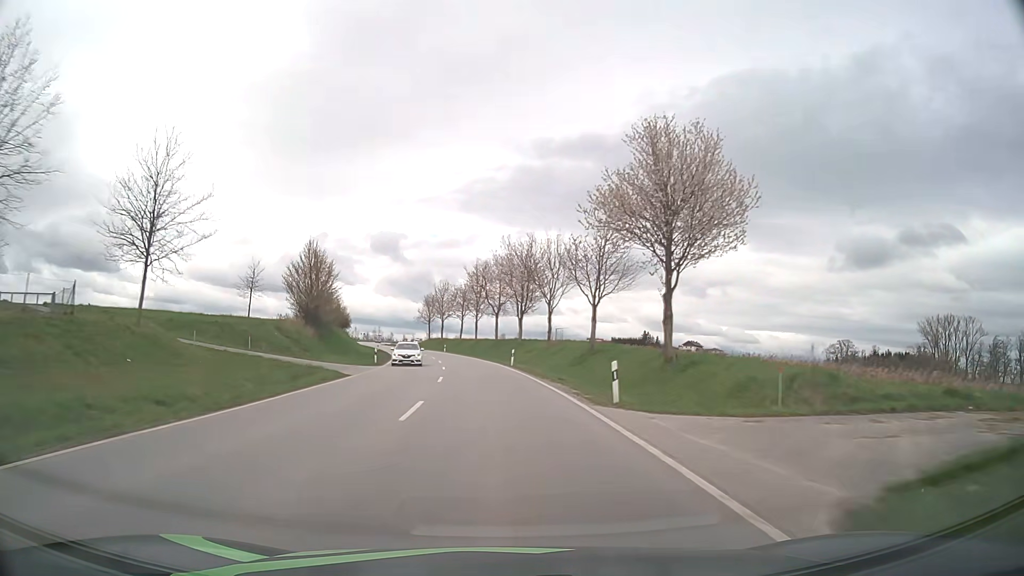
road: secondary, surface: asphalt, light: Day
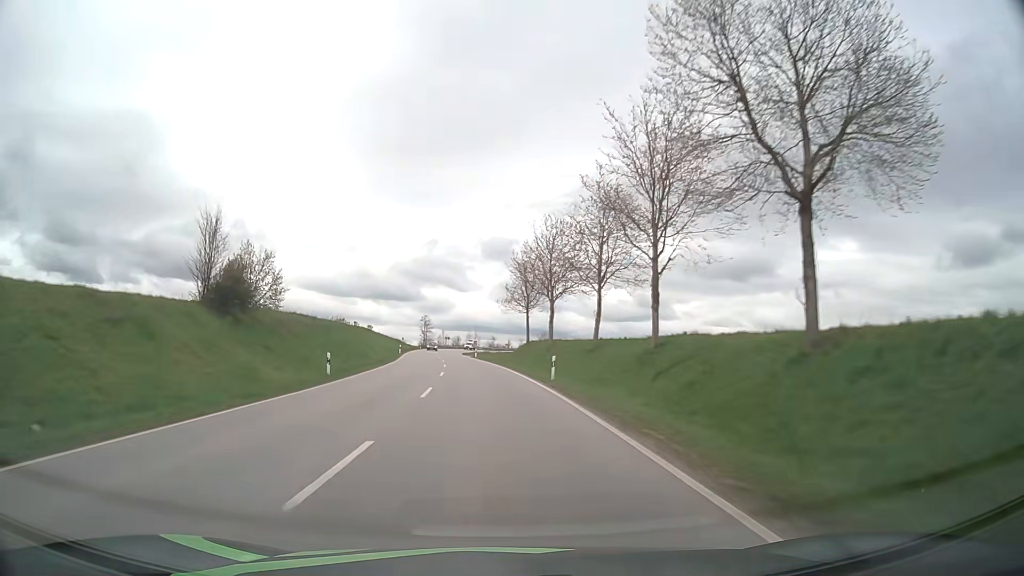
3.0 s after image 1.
(-5.4, +66.8) m; -10°
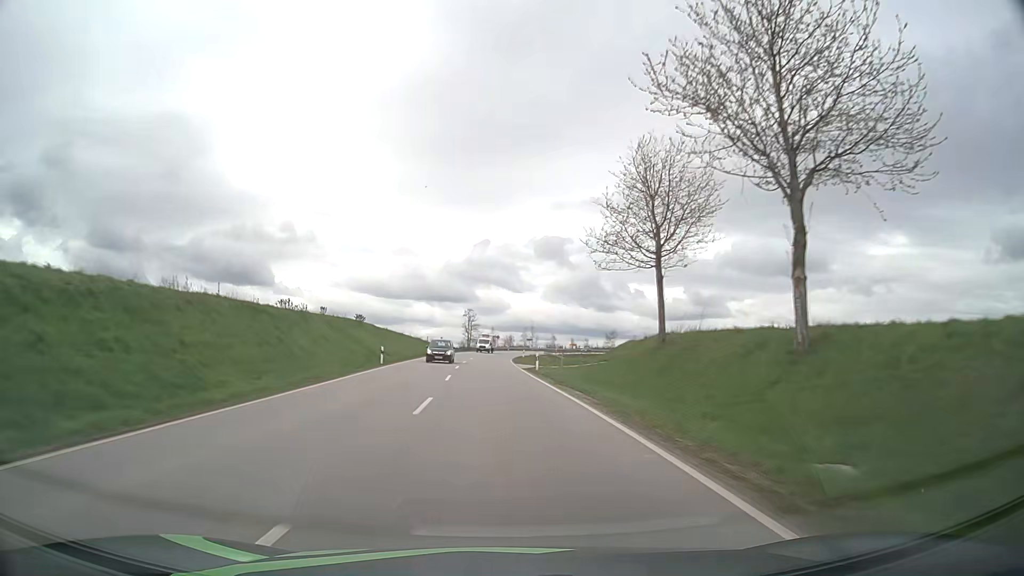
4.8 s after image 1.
(-2.1, +41.2) m; -5°
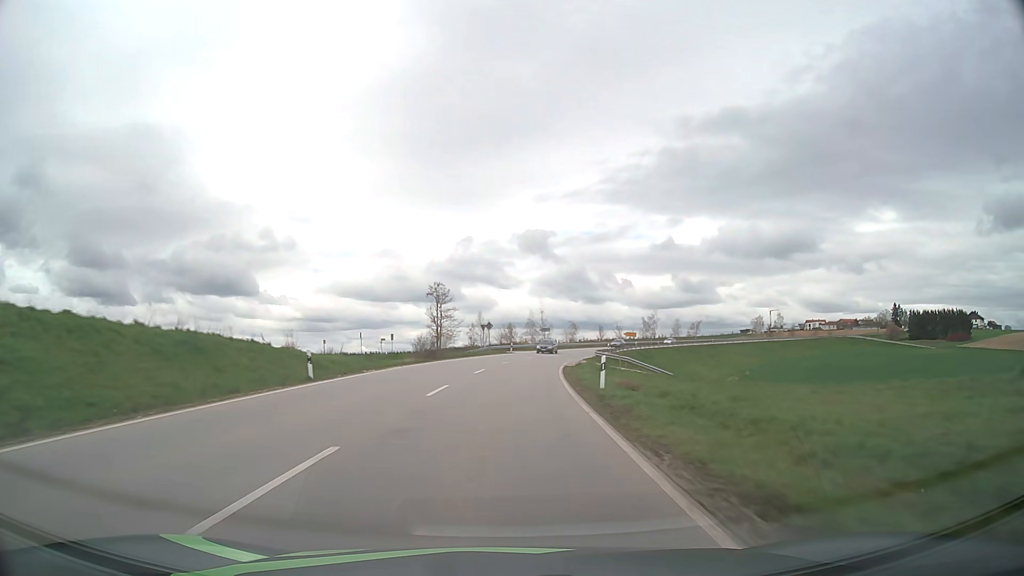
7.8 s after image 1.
(-1.0, +68.7) m; +1°
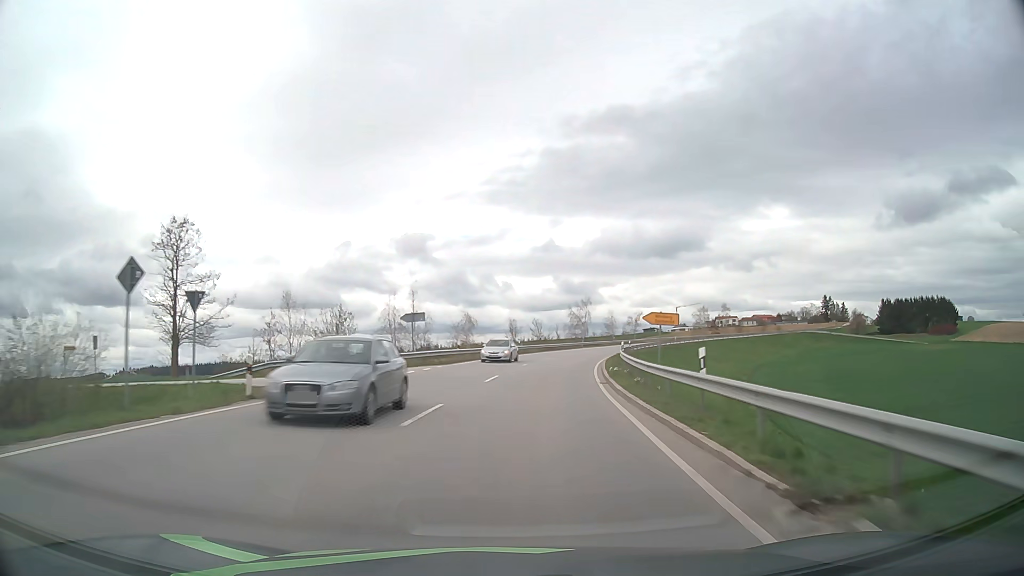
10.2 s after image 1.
(+3.5, +53.1) m; +10°
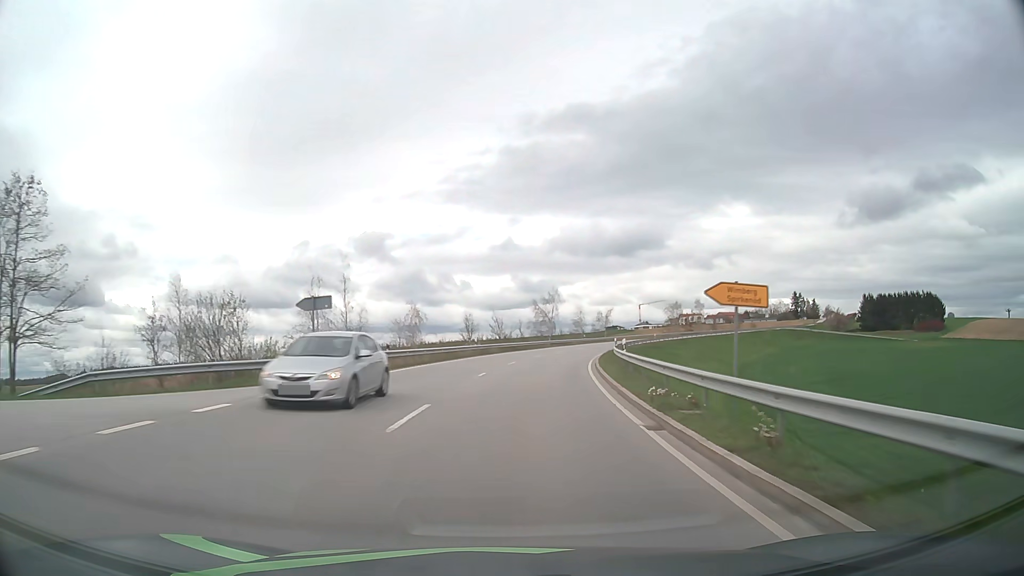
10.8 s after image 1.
(+0.4, +13.0) m; +3°
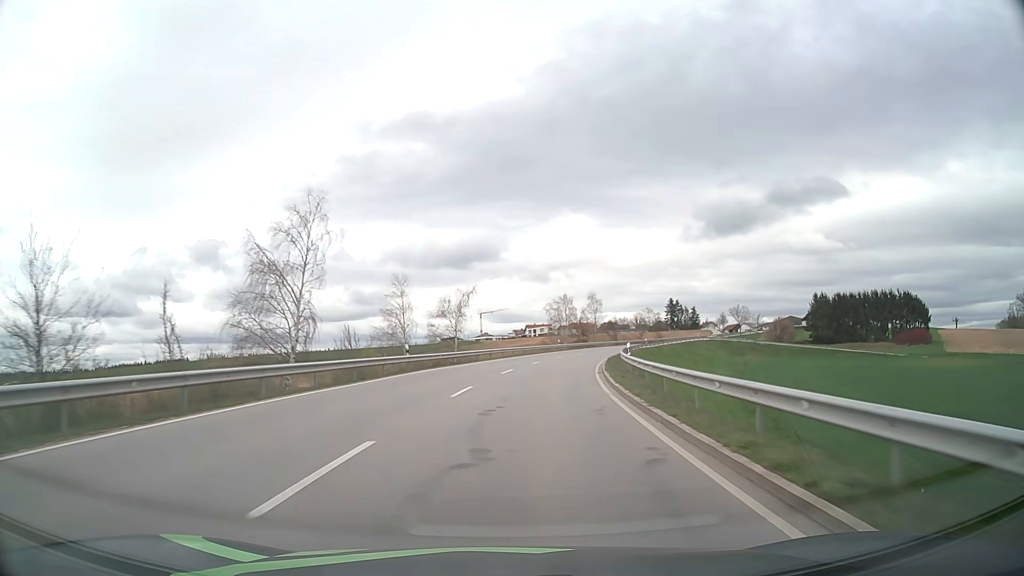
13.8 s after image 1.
(+7.9, +63.6) m; +14°
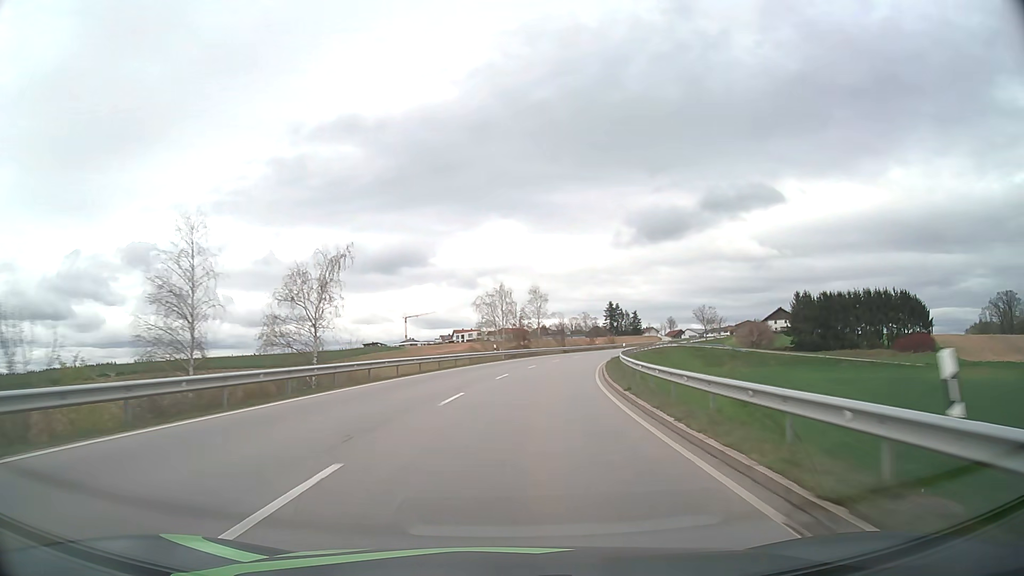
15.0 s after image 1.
(+1.3, +25.5) m; +6°
(0, +10) (+1, +20) (+2, +30) (+3, +40) (+5, +50) (+7, +59) (+10, +69) (+13, +79) (+16, +88) (+19, +98) m
